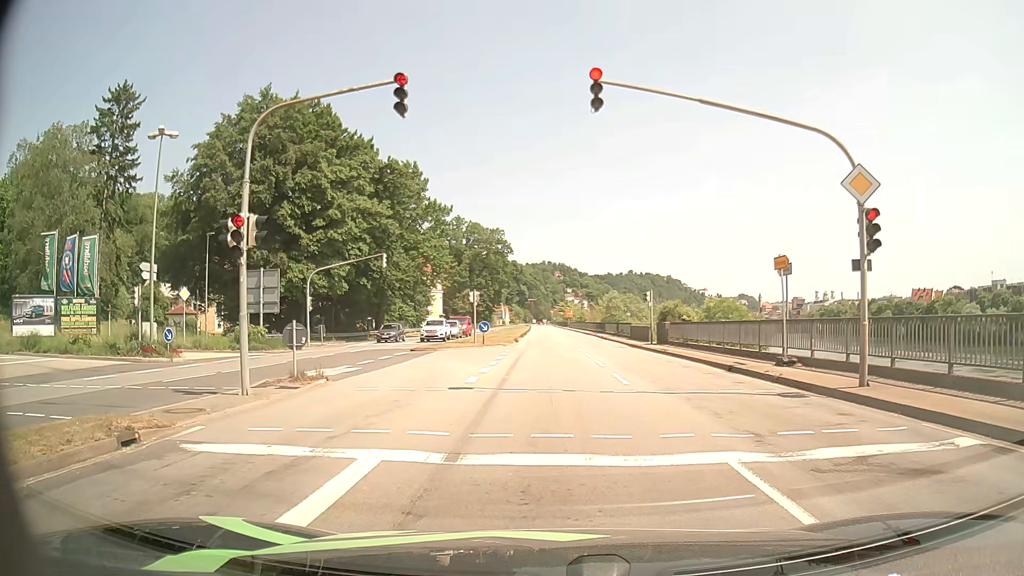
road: primary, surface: asphalt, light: Day
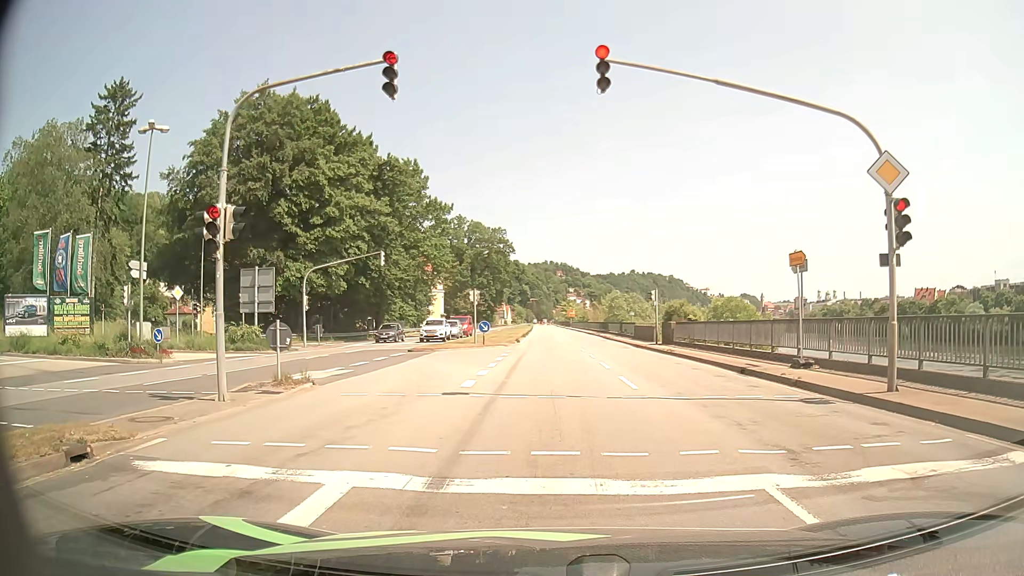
(0.0, +1.0) m; -1°
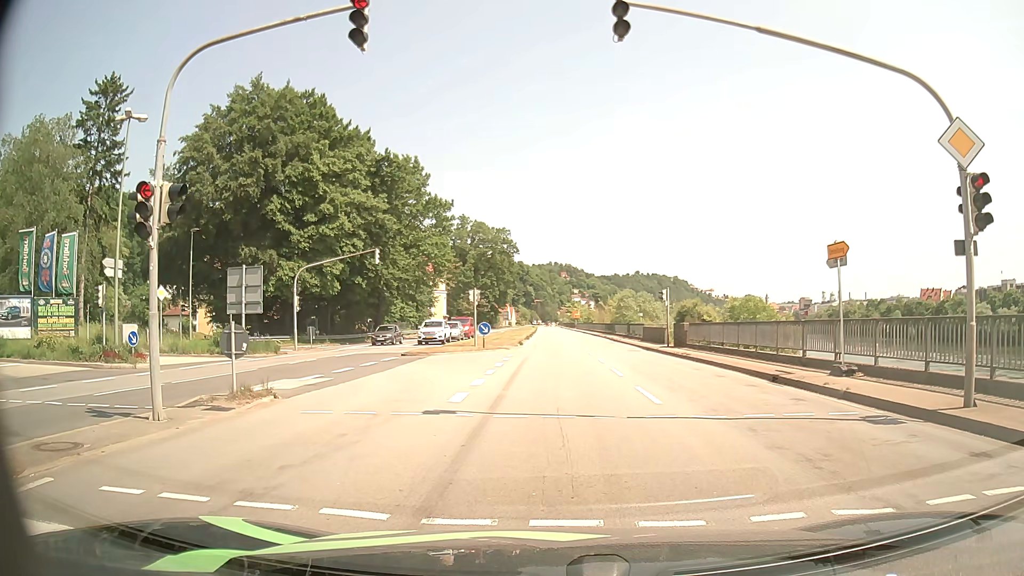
(0.0, +2.2) m; +1°
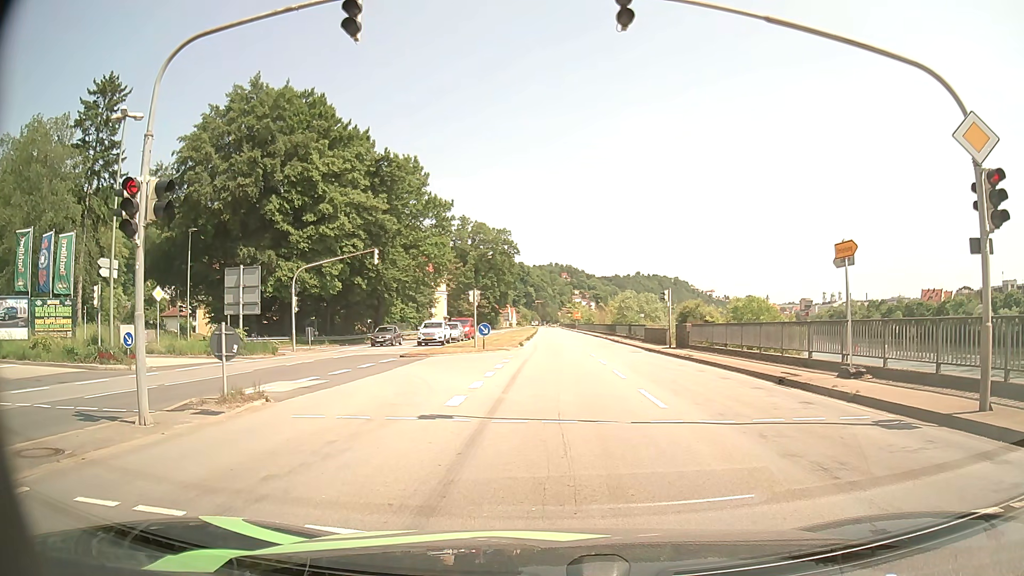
(0.0, +0.4) m; 0°
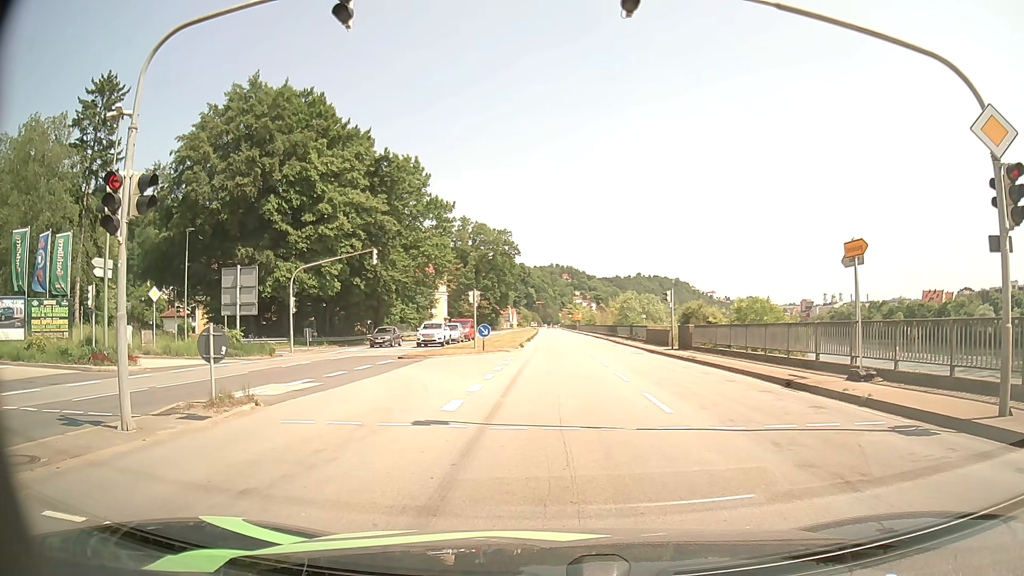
(0.0, +0.5) m; 0°
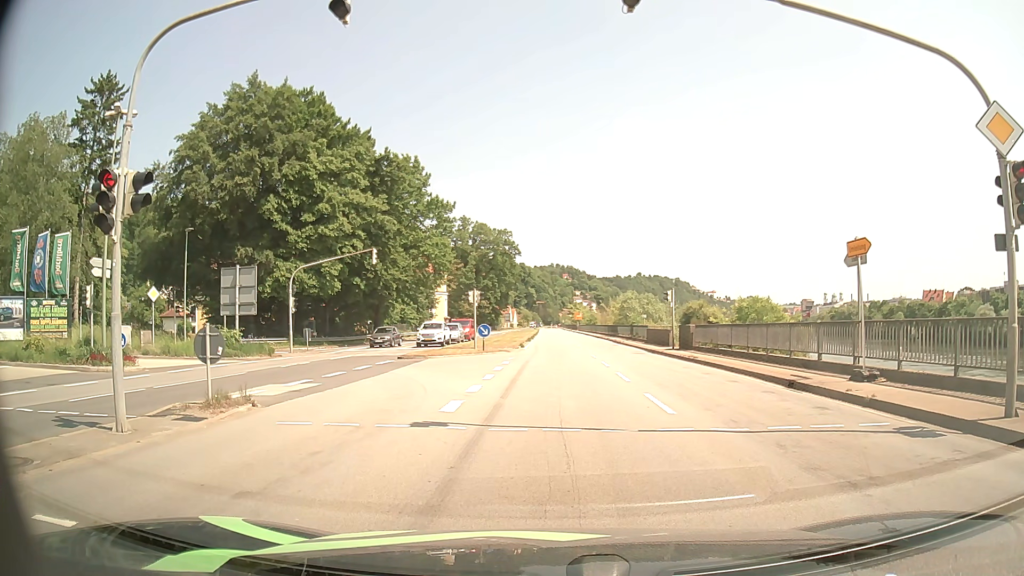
(0.0, +0.2) m; 0°
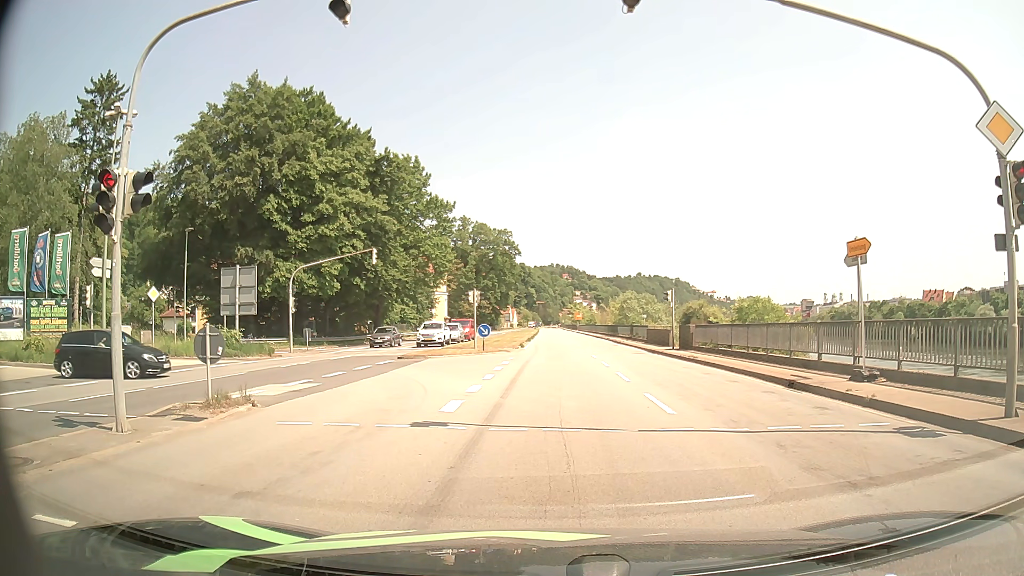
(0.0, 0.0) m; 0°
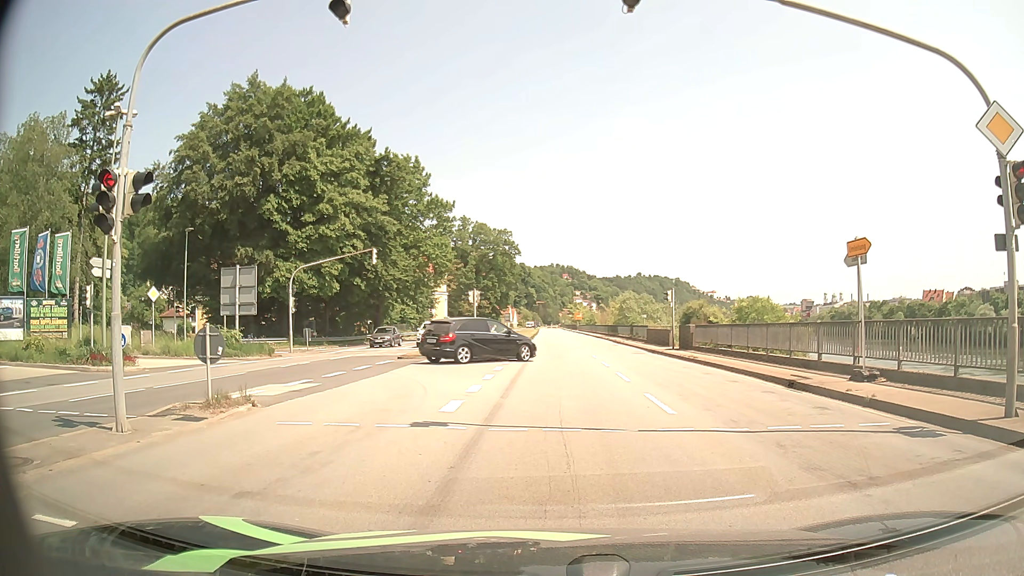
(0.0, 0.0) m; 0°
(0, +10) (0, +20) (0, +30) (-1, +40) (-1, +50) (-1, +60) (-1, +70) (-1, +80) (-1, +90) (-1, +100) m
